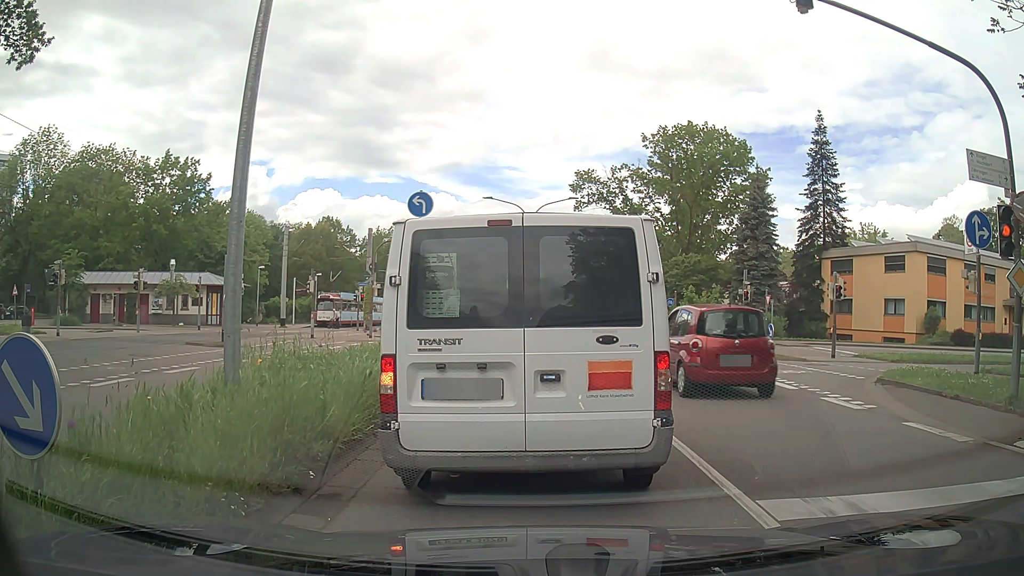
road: secondary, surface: asphalt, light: Day
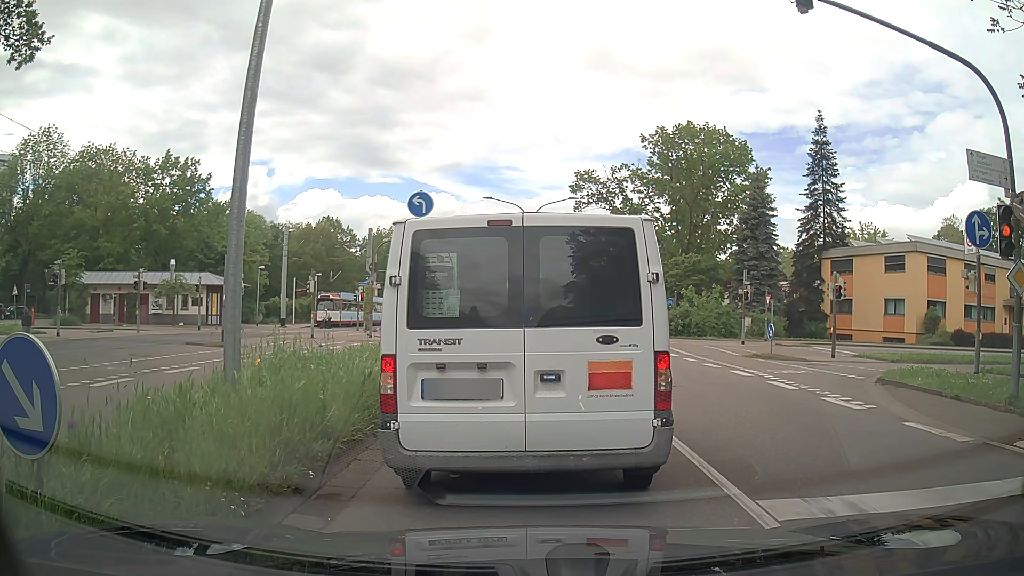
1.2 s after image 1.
(0.0, 0.0) m; 0°
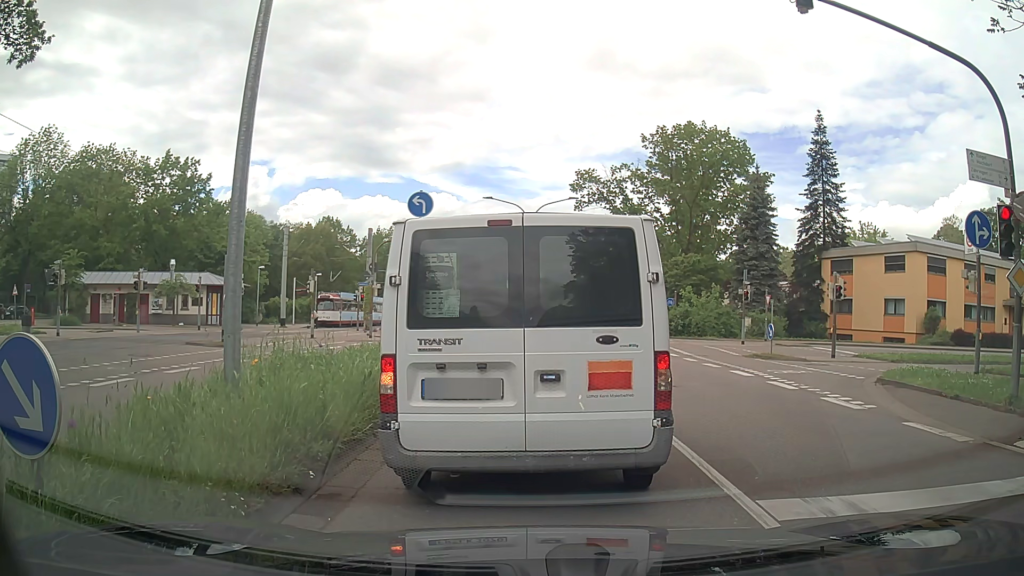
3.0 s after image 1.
(0.0, 0.0) m; 0°
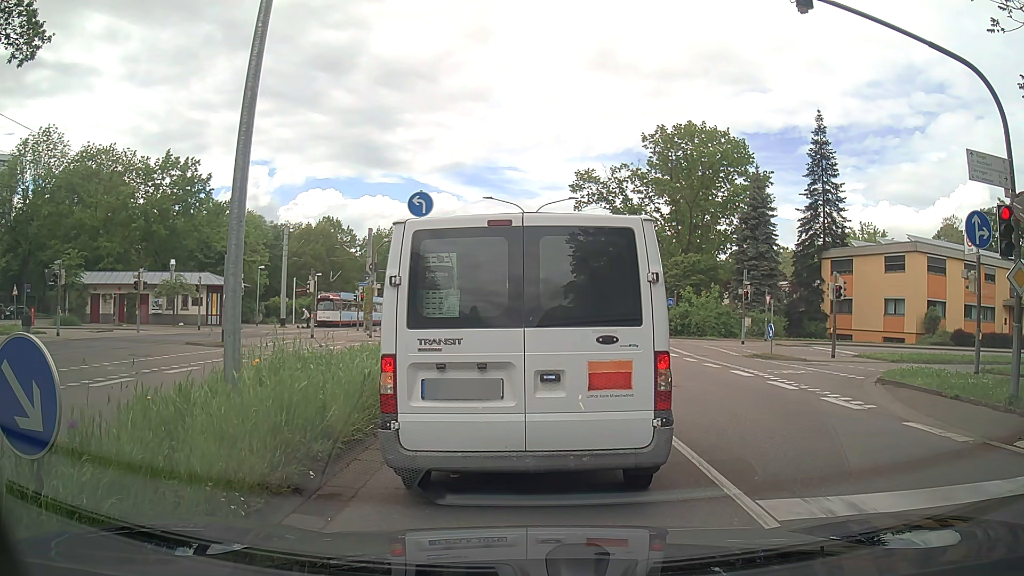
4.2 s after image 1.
(0.0, 0.0) m; 0°
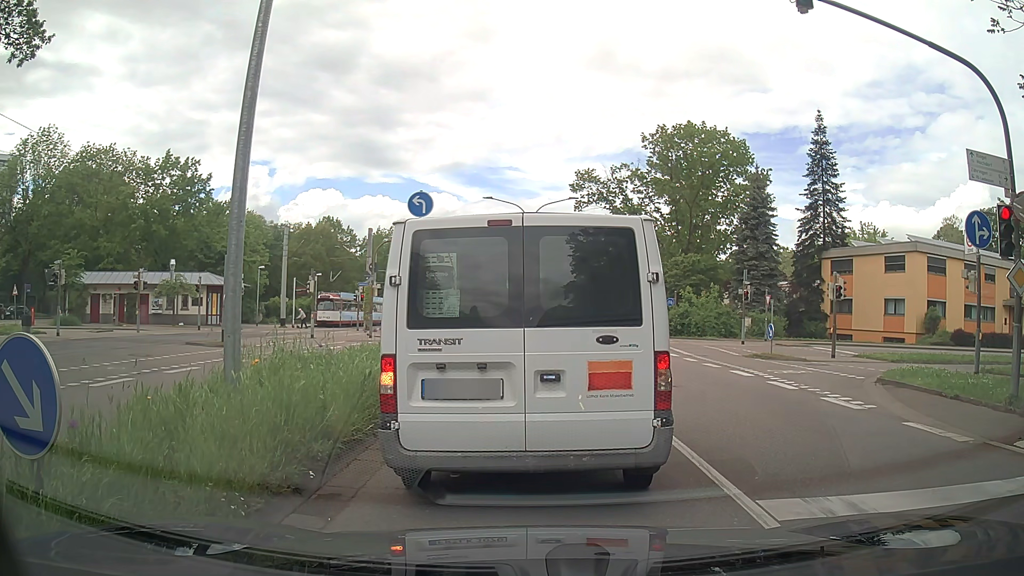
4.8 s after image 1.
(0.0, 0.0) m; 0°
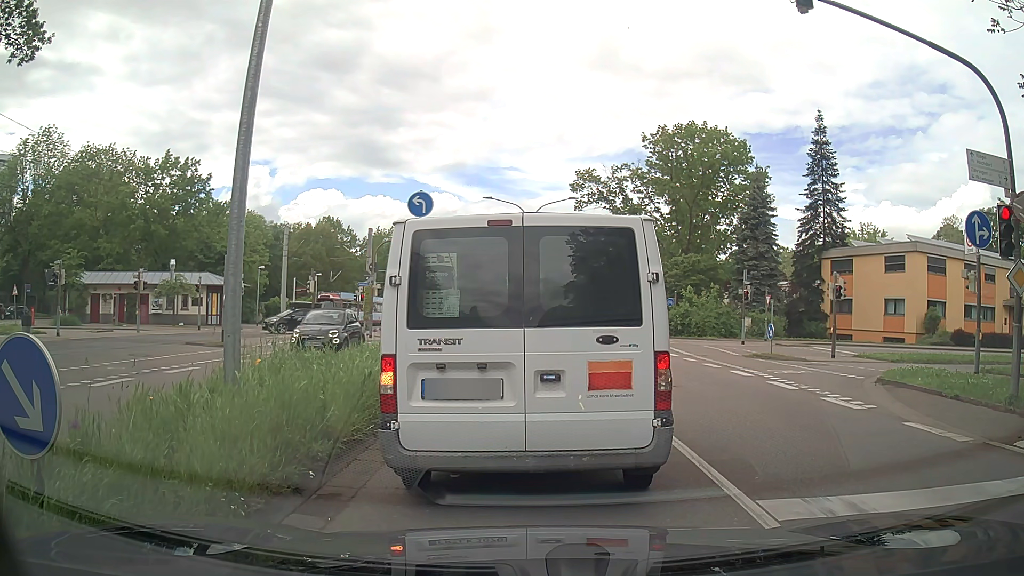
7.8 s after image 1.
(0.0, 0.0) m; 0°
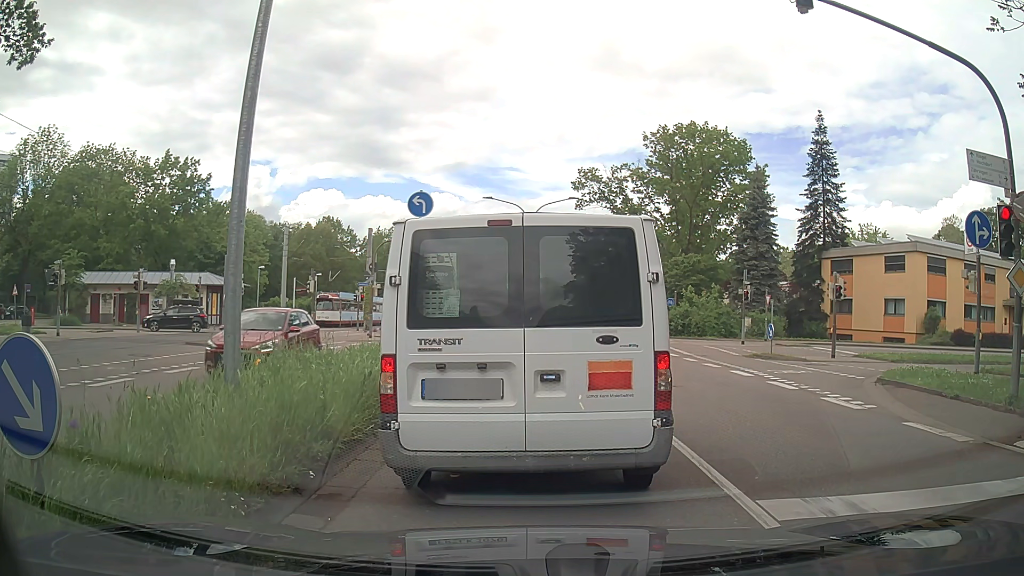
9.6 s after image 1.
(0.0, 0.0) m; 0°
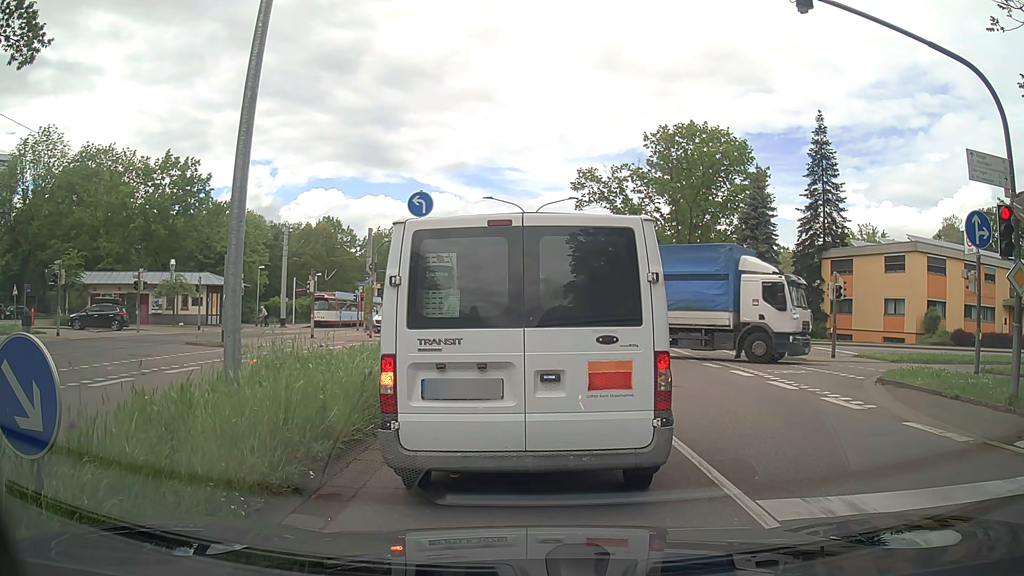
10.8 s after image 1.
(0.0, 0.0) m; 0°
